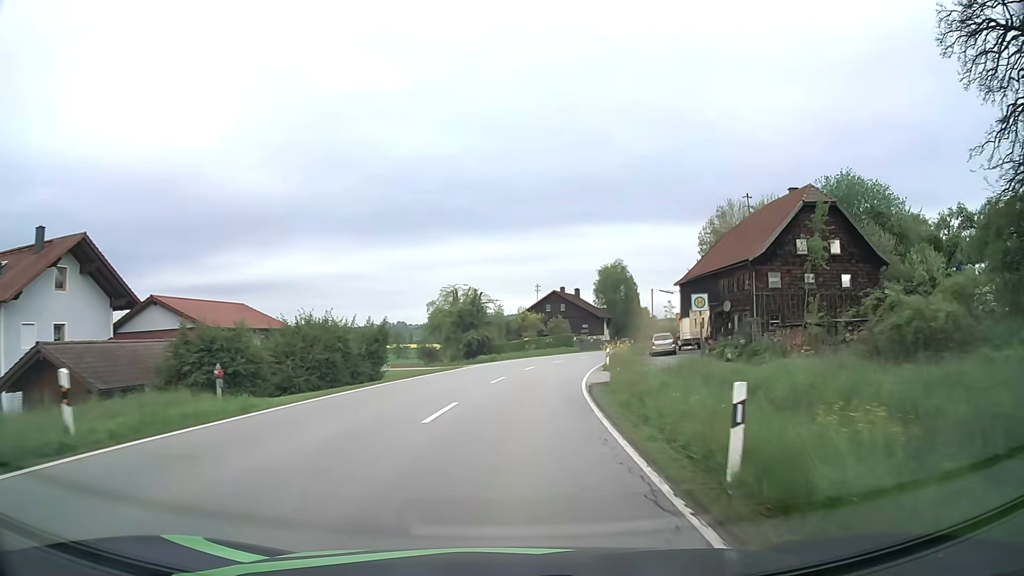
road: secondary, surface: asphalt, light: Day
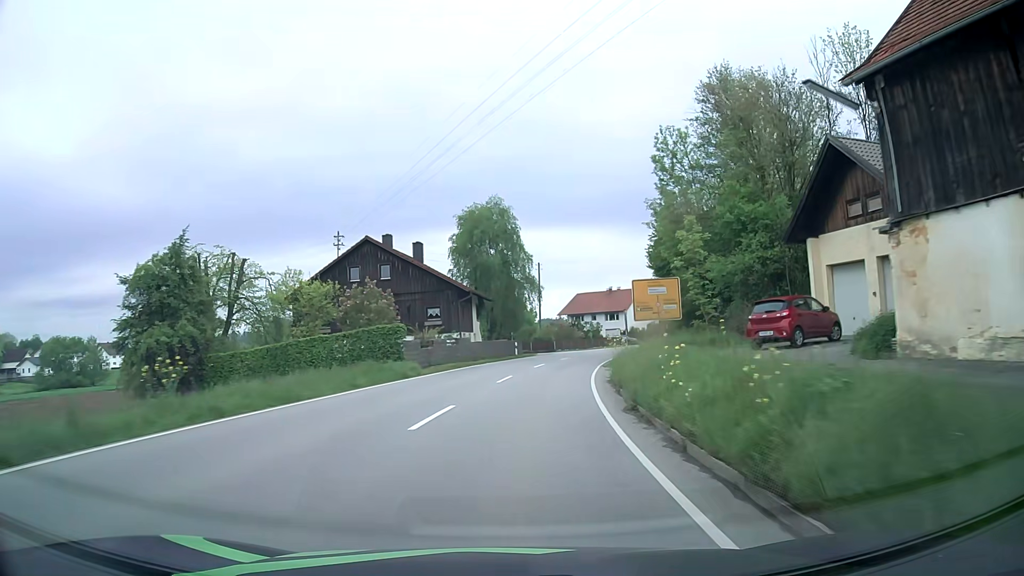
(+5.2, +48.3) m; +12°
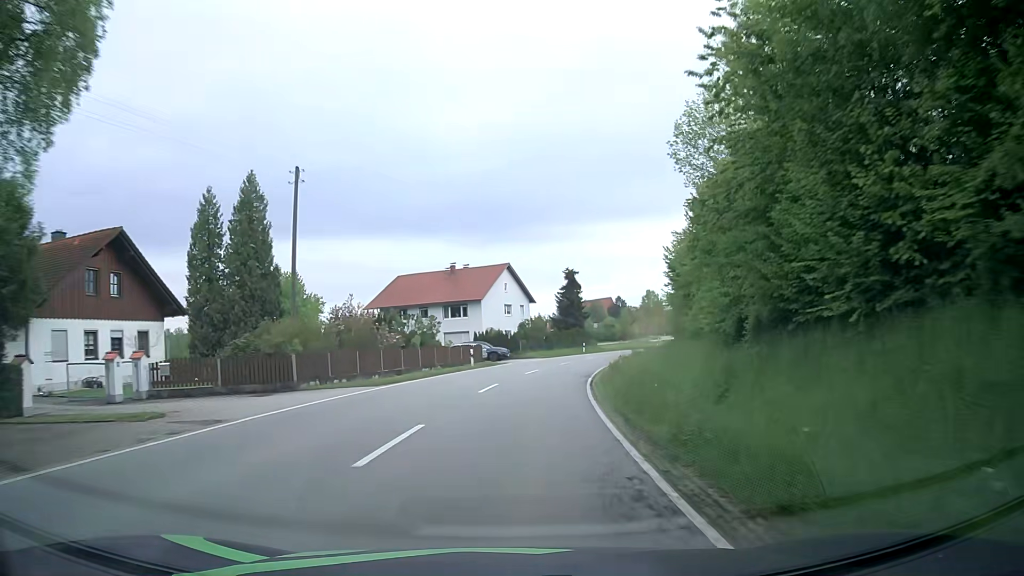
(+6.5, +49.9) m; +15°
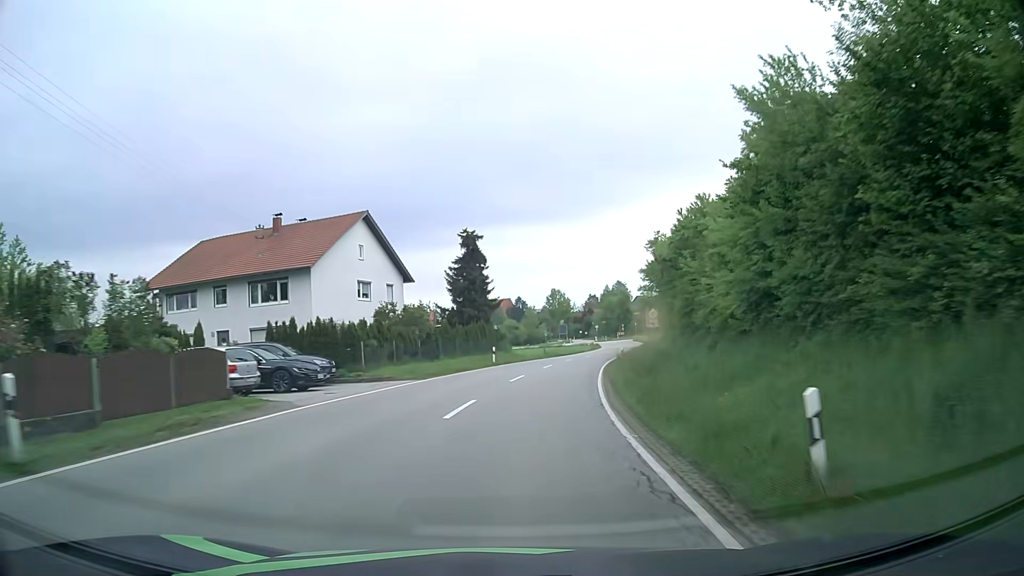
(+2.1, +30.8) m; +8°
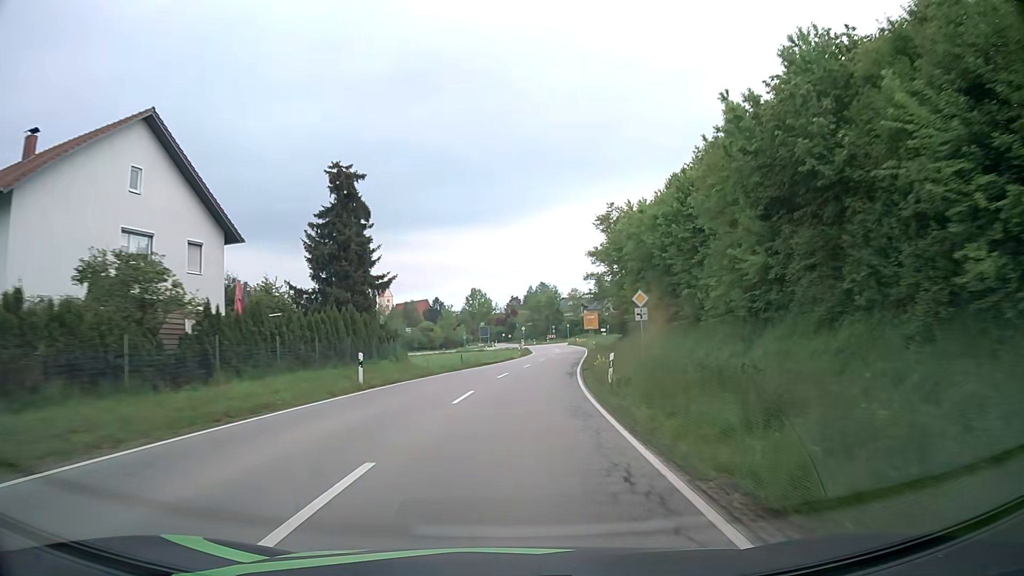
(+1.1, +20.7) m; +7°
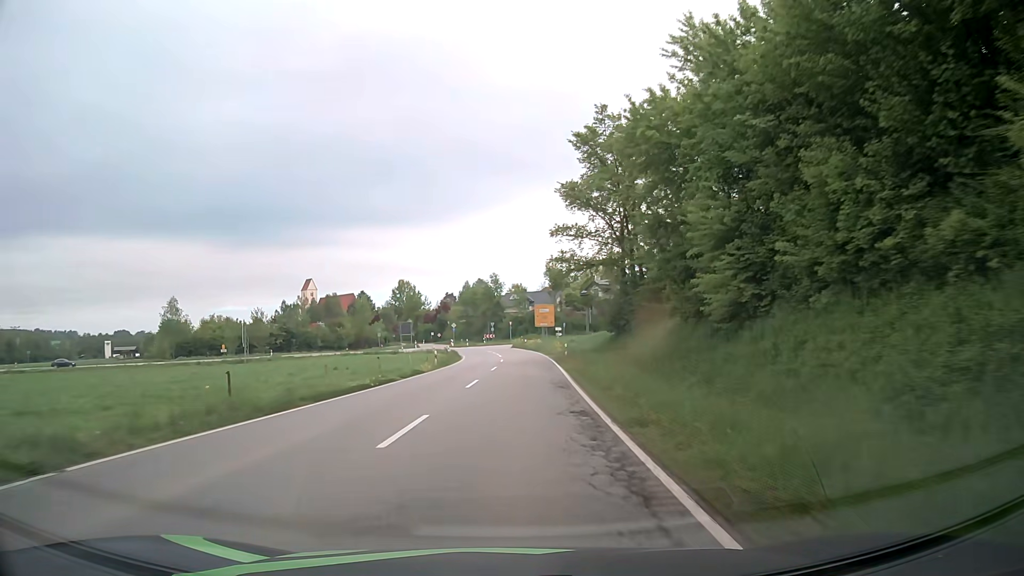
(+1.5, +30.0) m; +5°
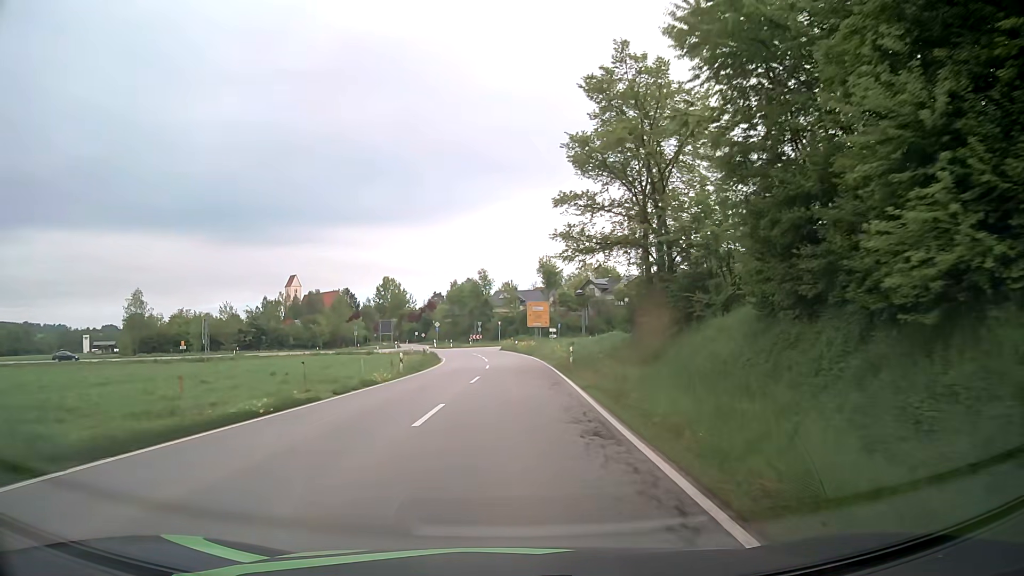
(+0.1, +9.6) m; +1°
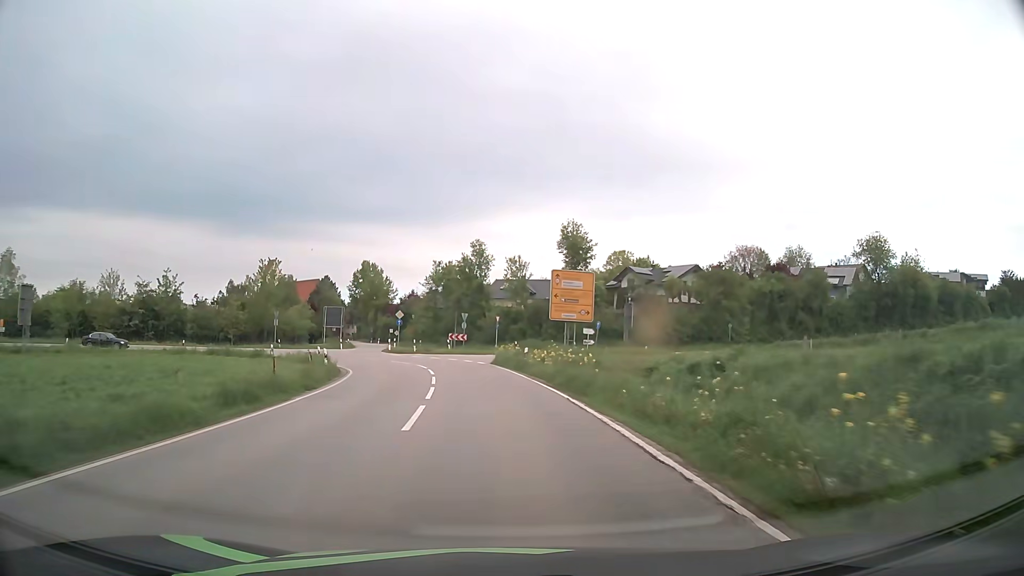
(+0.4, +36.3) m; 0°
